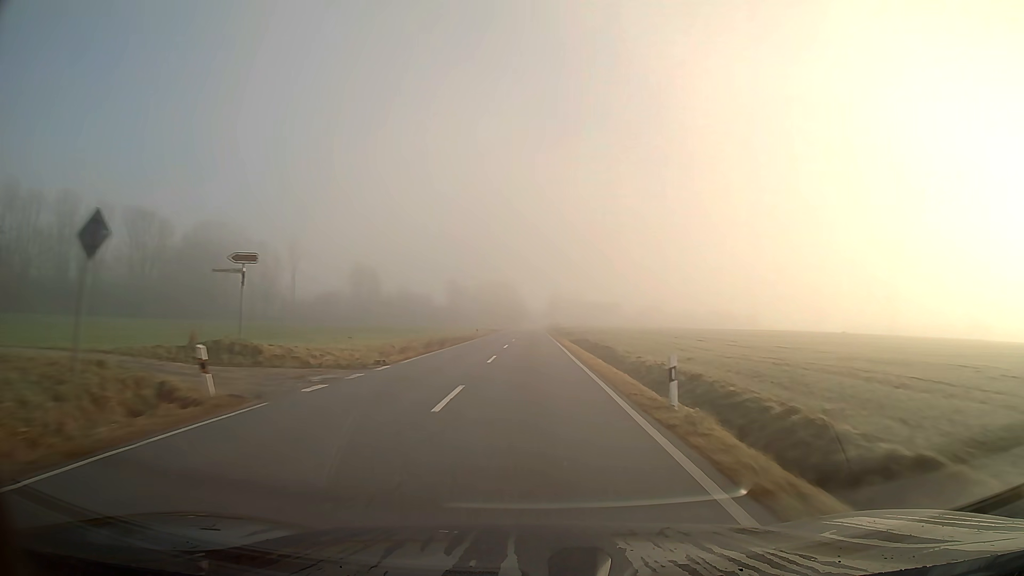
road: secondary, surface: asphalt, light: Day
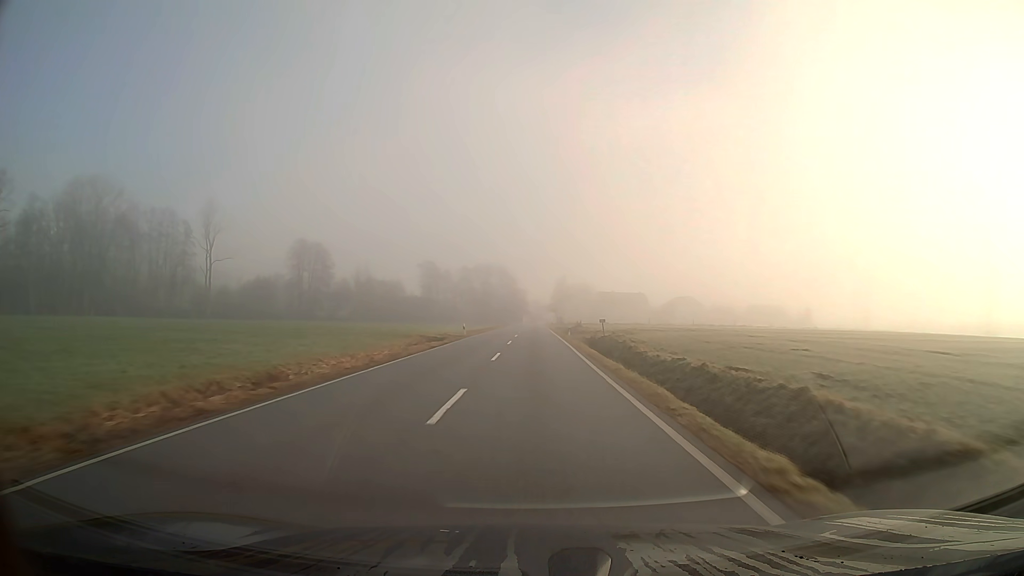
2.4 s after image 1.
(0.0, +61.5) m; 0°
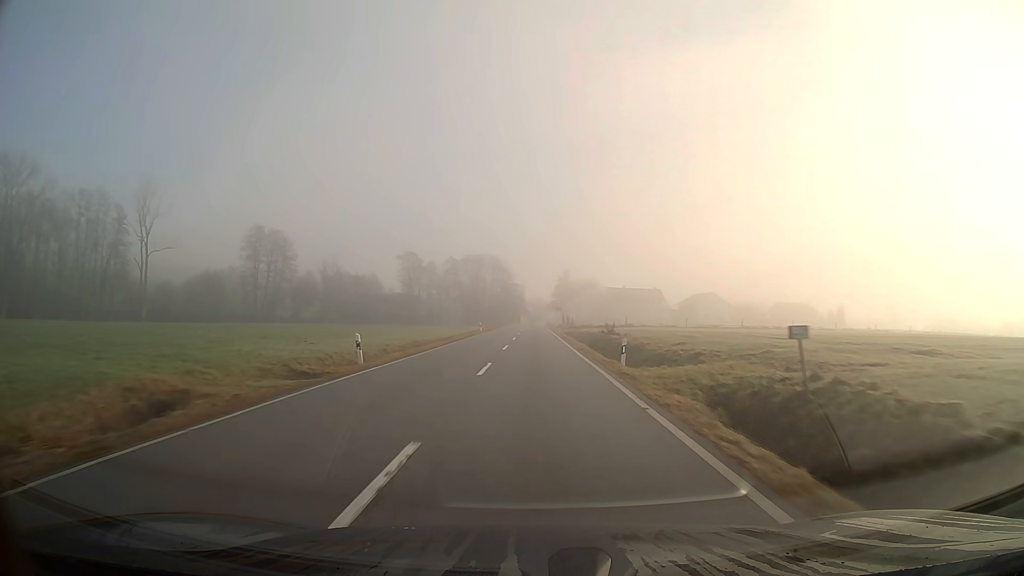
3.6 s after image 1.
(0.0, +29.3) m; 0°
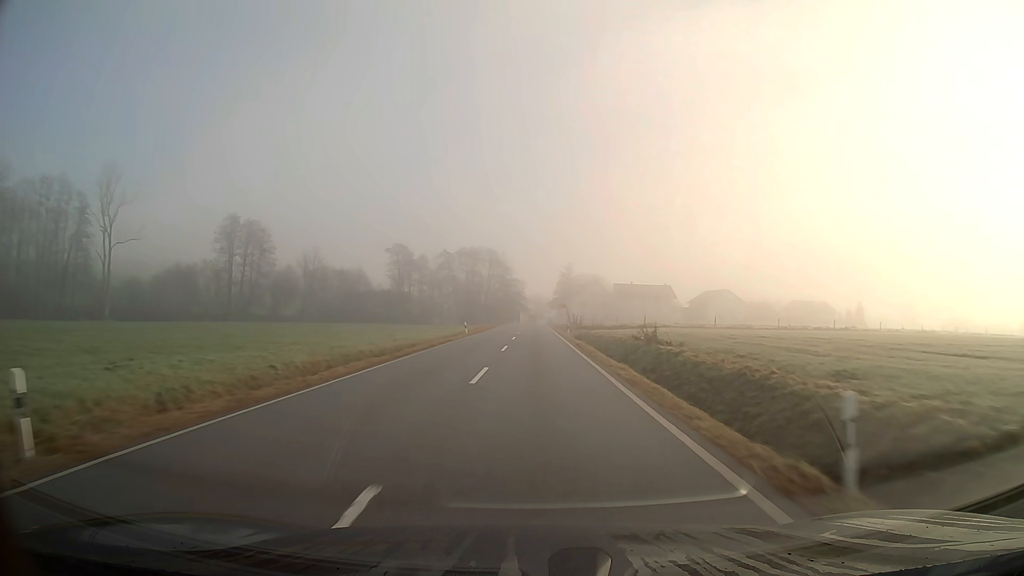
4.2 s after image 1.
(0.0, +13.9) m; 0°
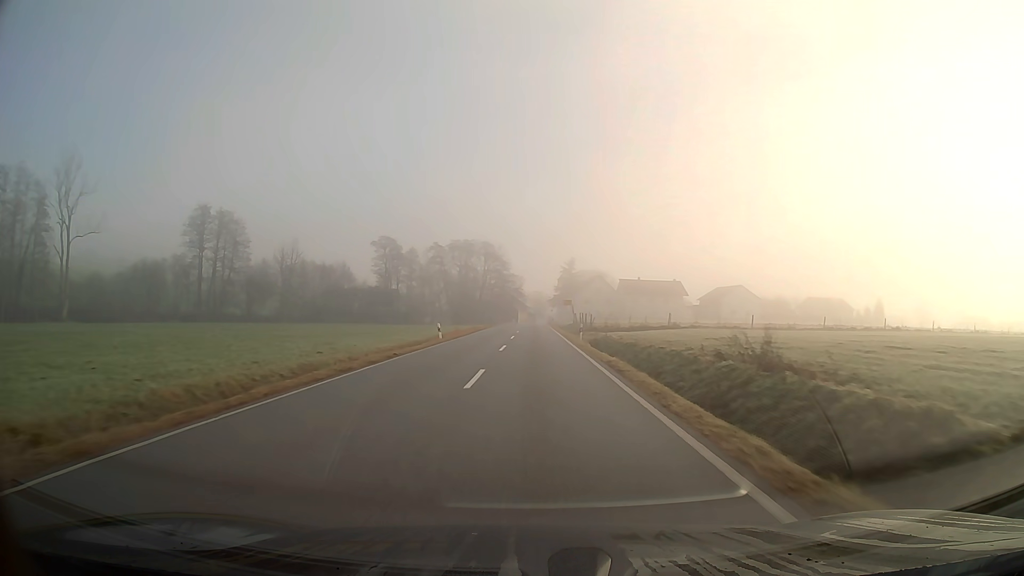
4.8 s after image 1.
(0.0, +13.2) m; 0°
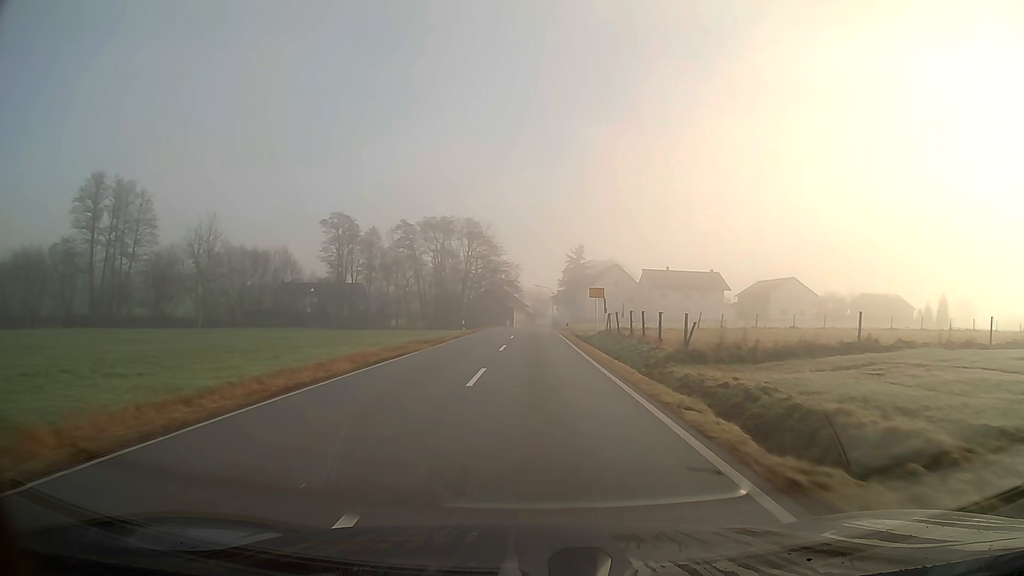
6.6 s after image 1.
(0.0, +35.1) m; 0°
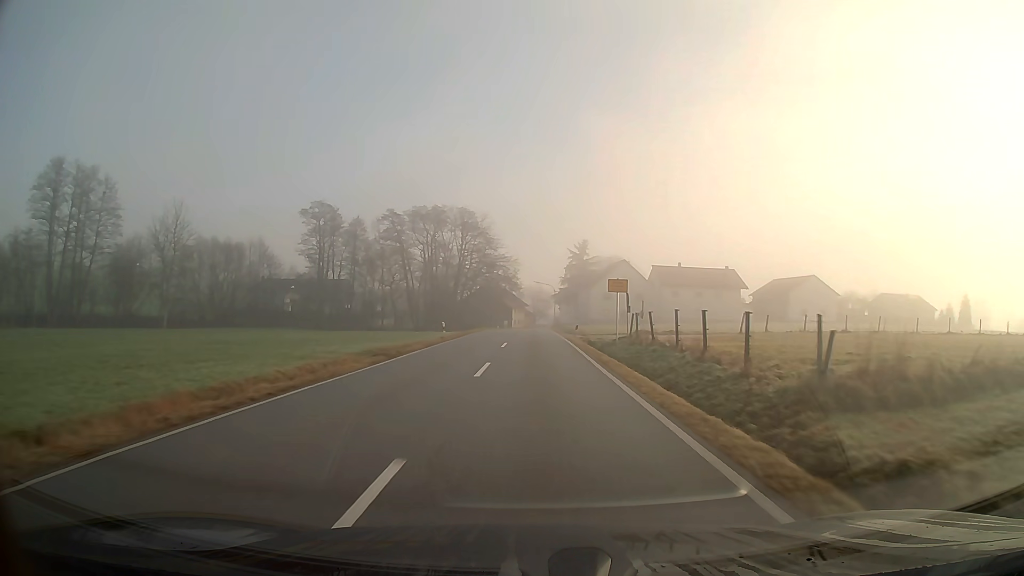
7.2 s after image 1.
(0.0, +10.2) m; 0°
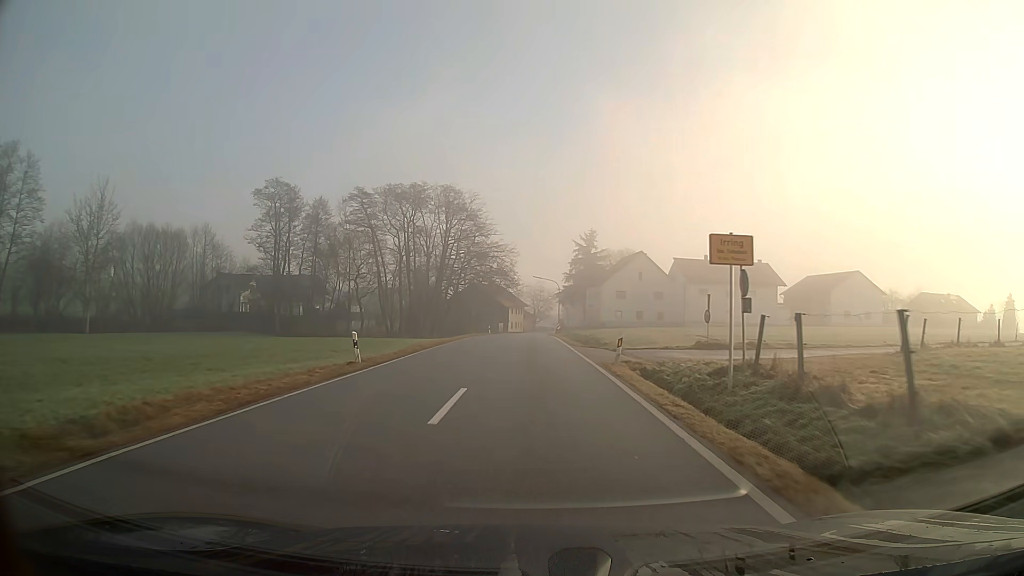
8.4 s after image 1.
(0.0, +17.9) m; 0°
(0, +10) (0, +20) (0, +30) (0, +40) (0, +50) (0, +60) (0, +70) (0, +80) (+1, +90) (+1, +100) m
